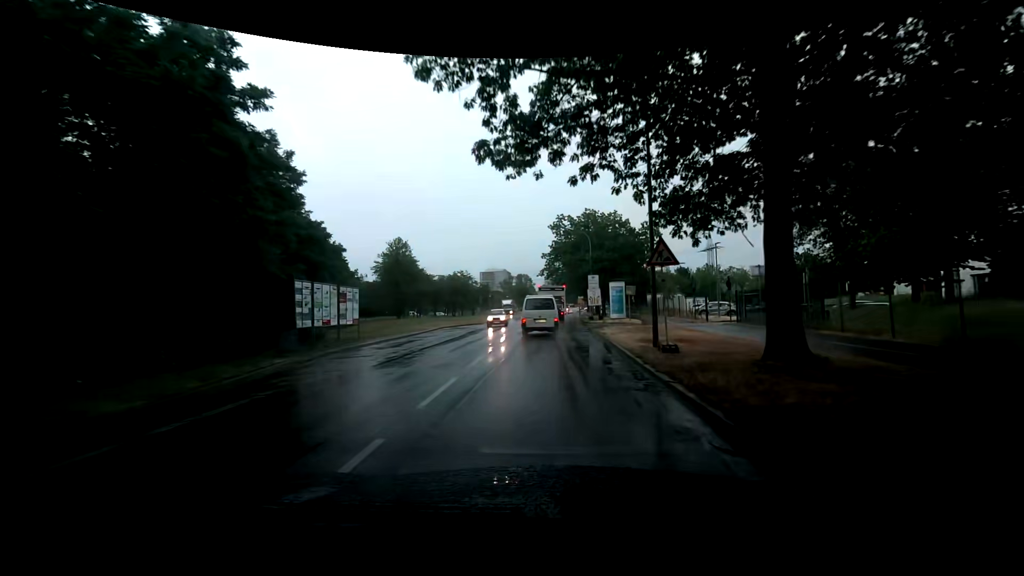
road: secondary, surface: asphalt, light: Day
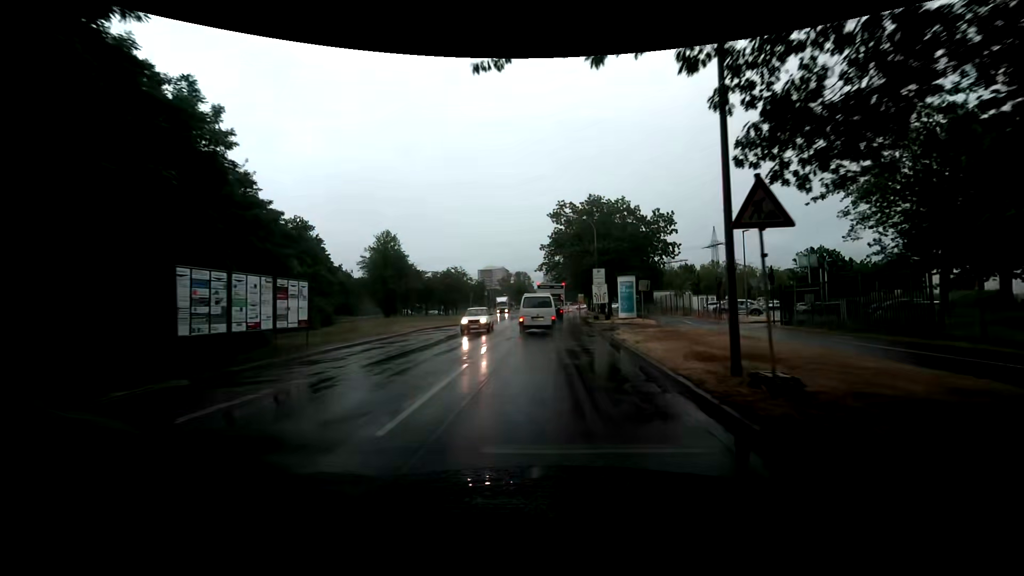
(0.0, +6.0) m; -1°
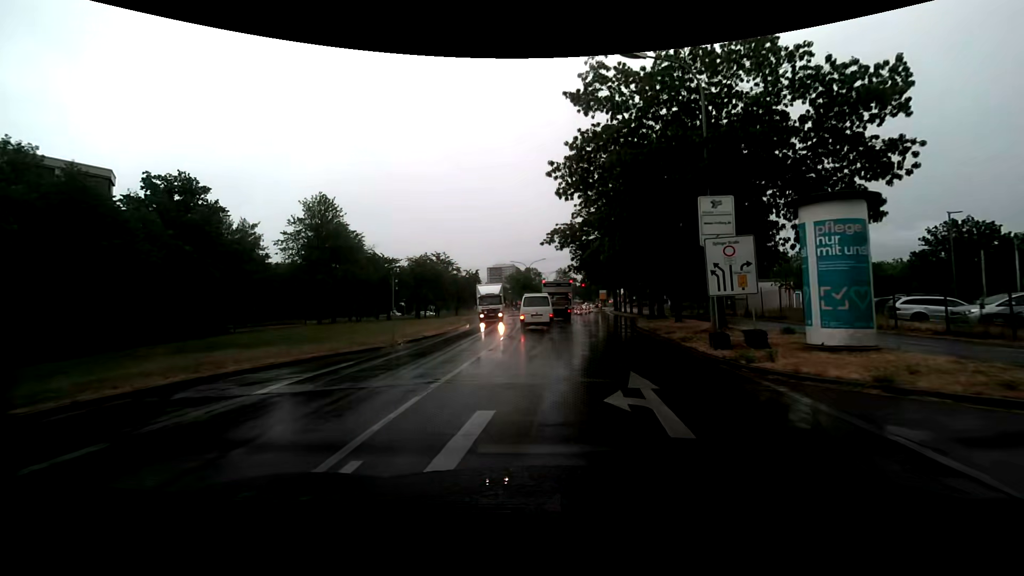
(+0.1, +27.9) m; -1°
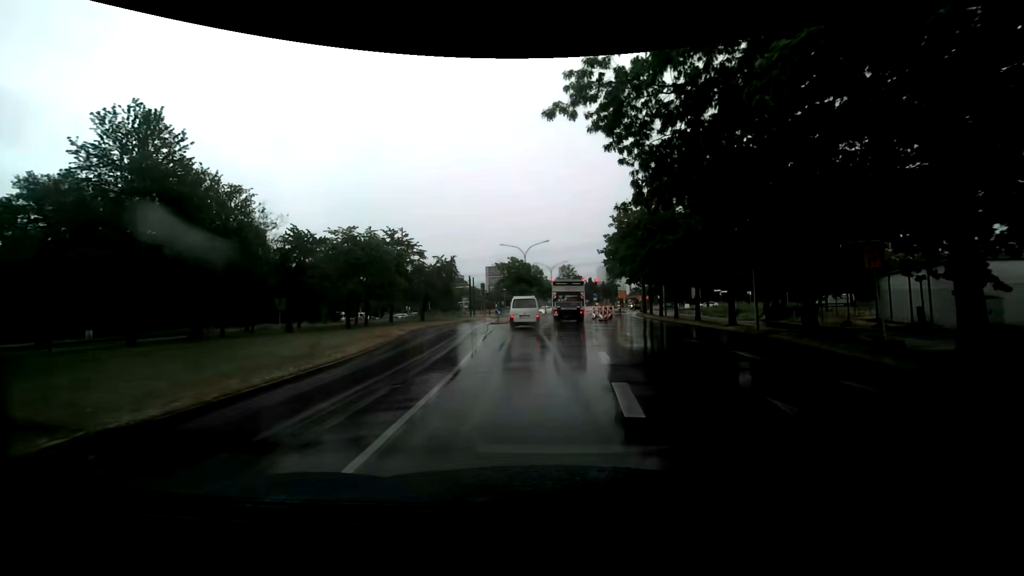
(-0.6, +25.9) m; -1°
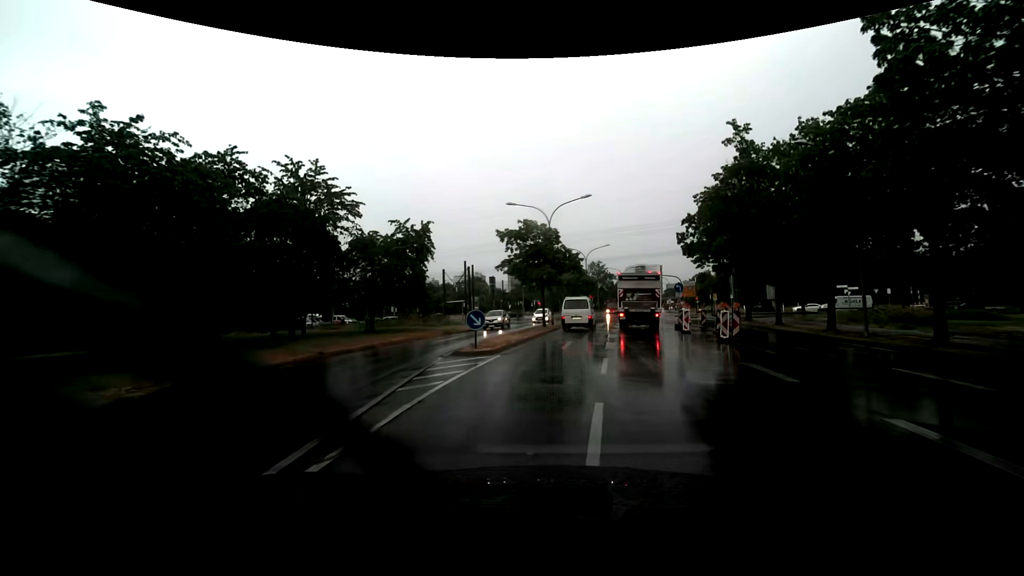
(-0.7, +26.5) m; -3°
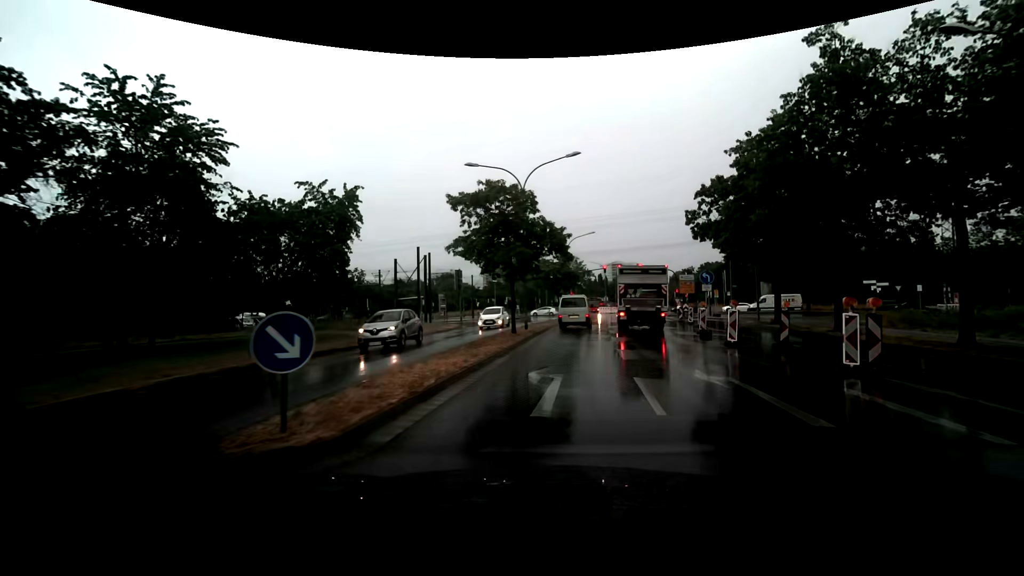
(+0.2, +10.1) m; +2°
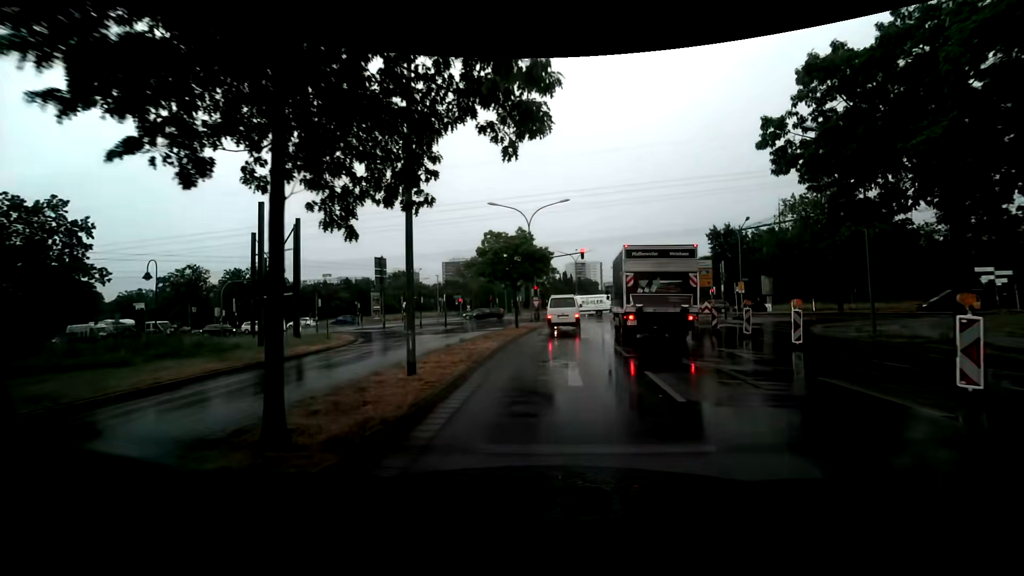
(+0.6, +17.7) m; +4°
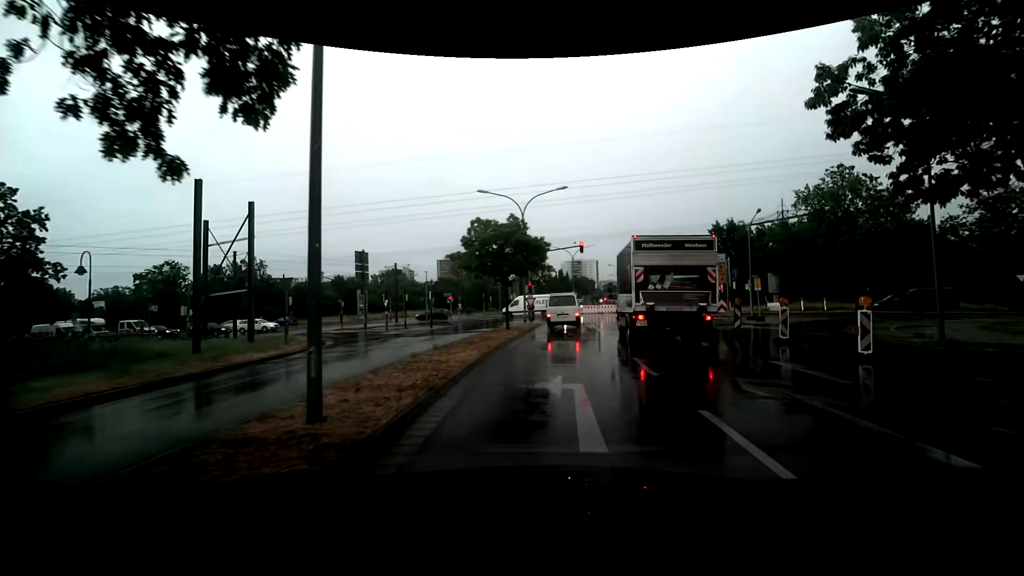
(0.0, +3.8) m; 0°
